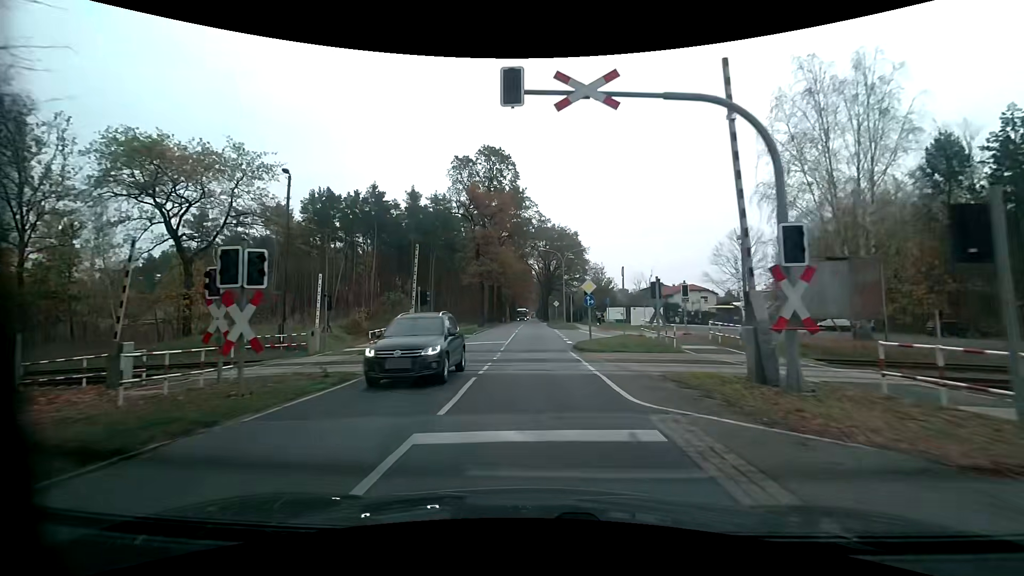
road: primary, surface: asphalt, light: Day
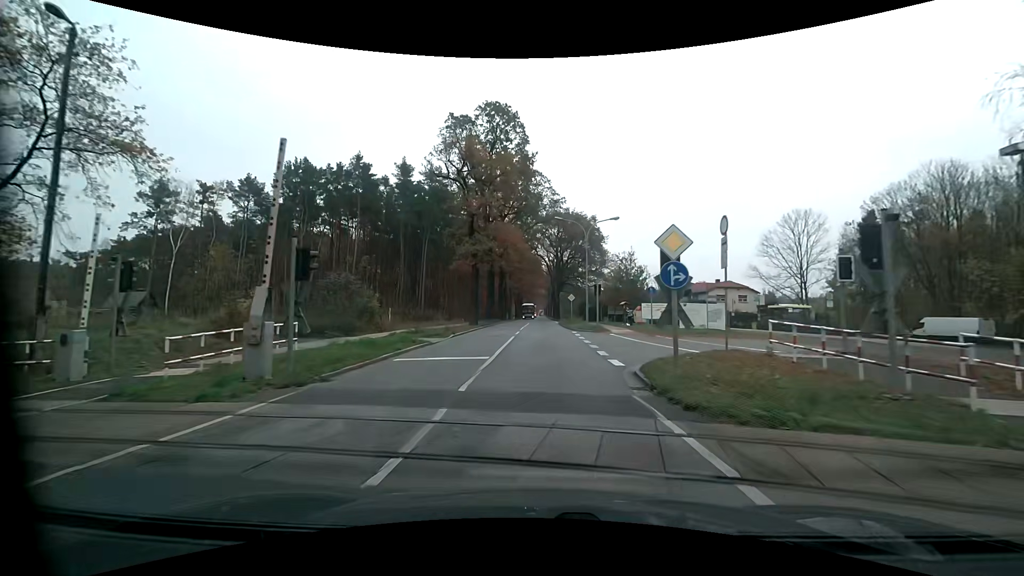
(-0.1, +14.1) m; -1°
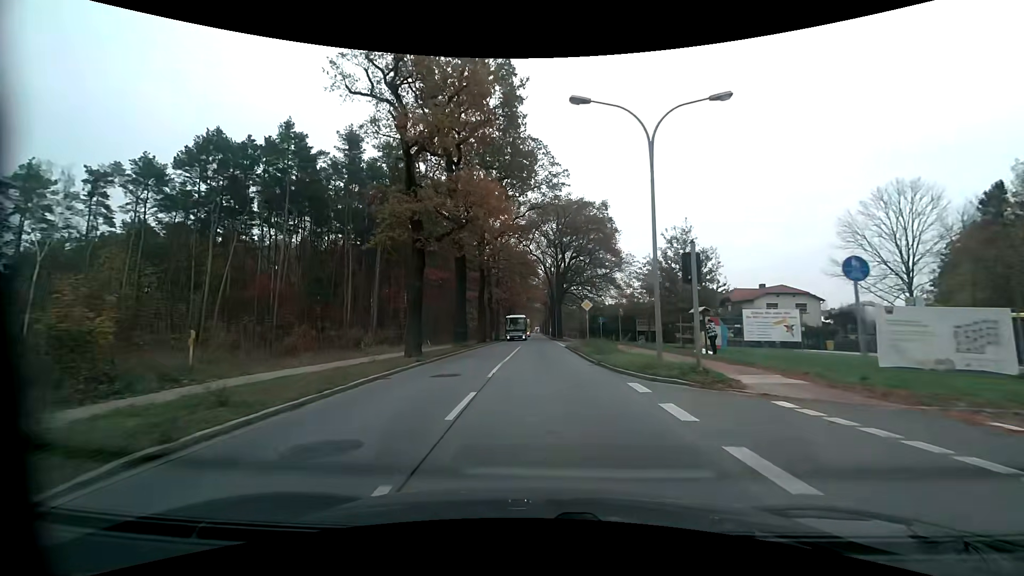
(+0.1, +21.0) m; +1°
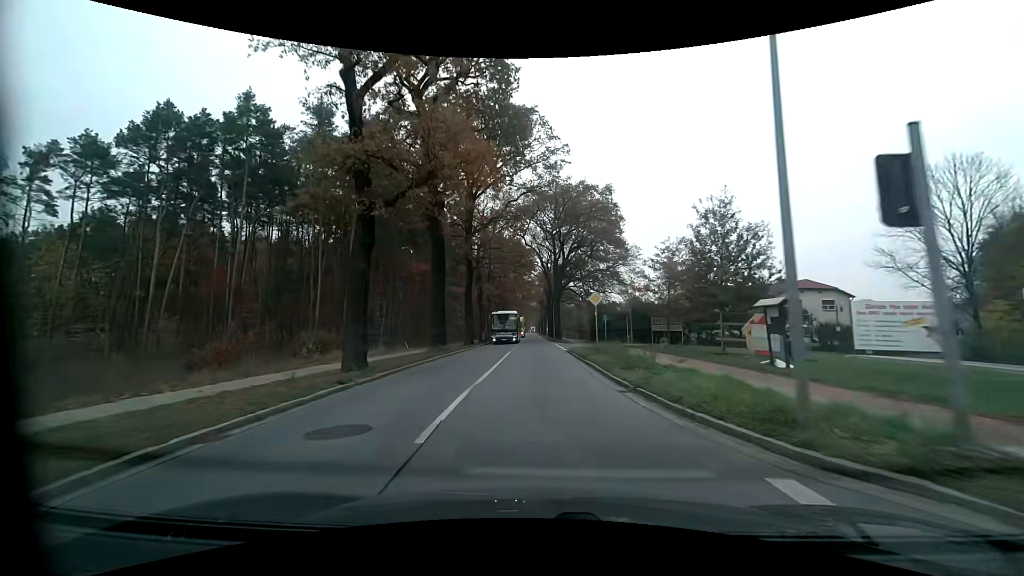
(0.0, +7.4) m; 0°
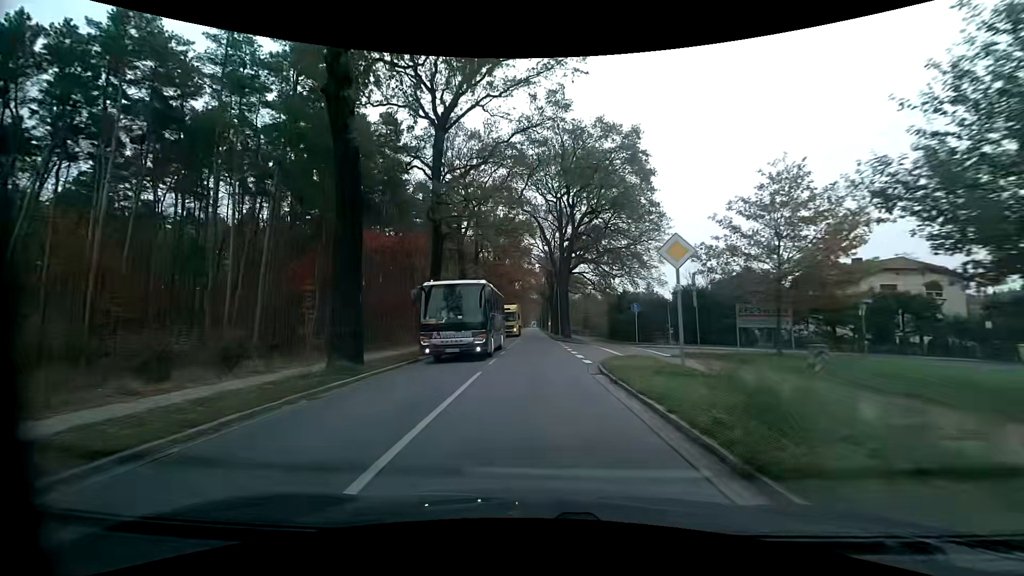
(0.0, +15.6) m; 0°
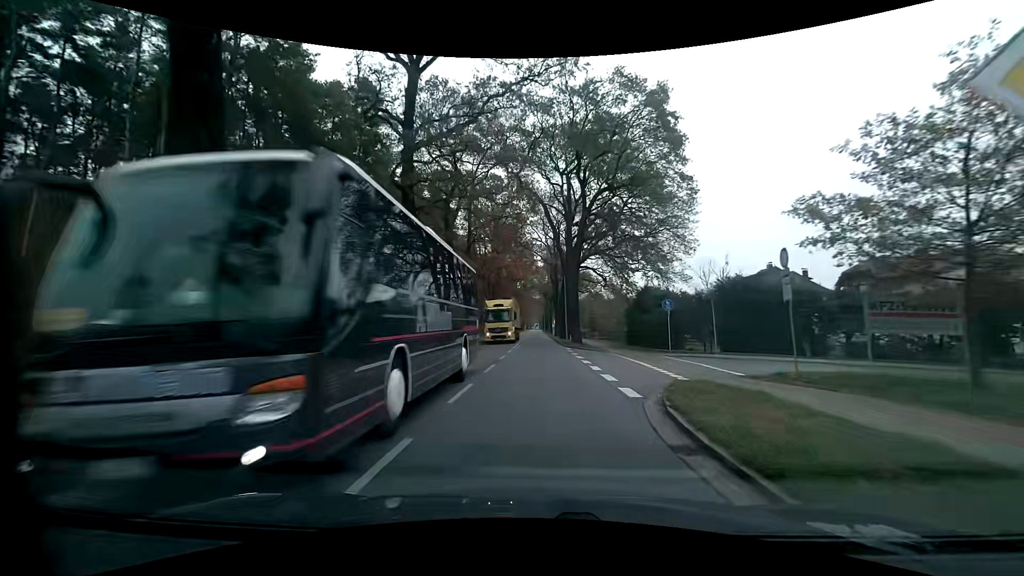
(-0.1, +8.0) m; -1°
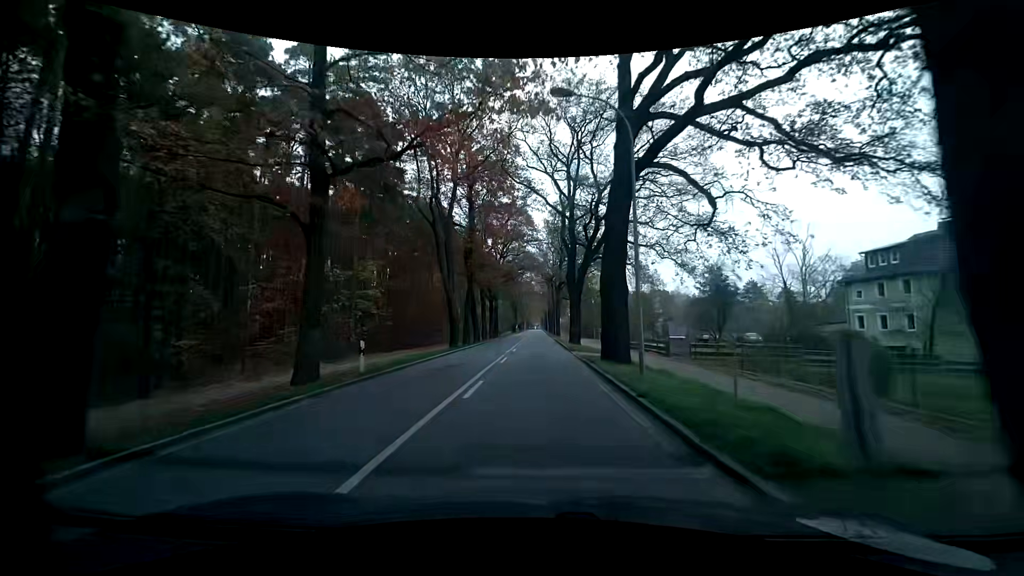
(+0.1, +32.7) m; 0°
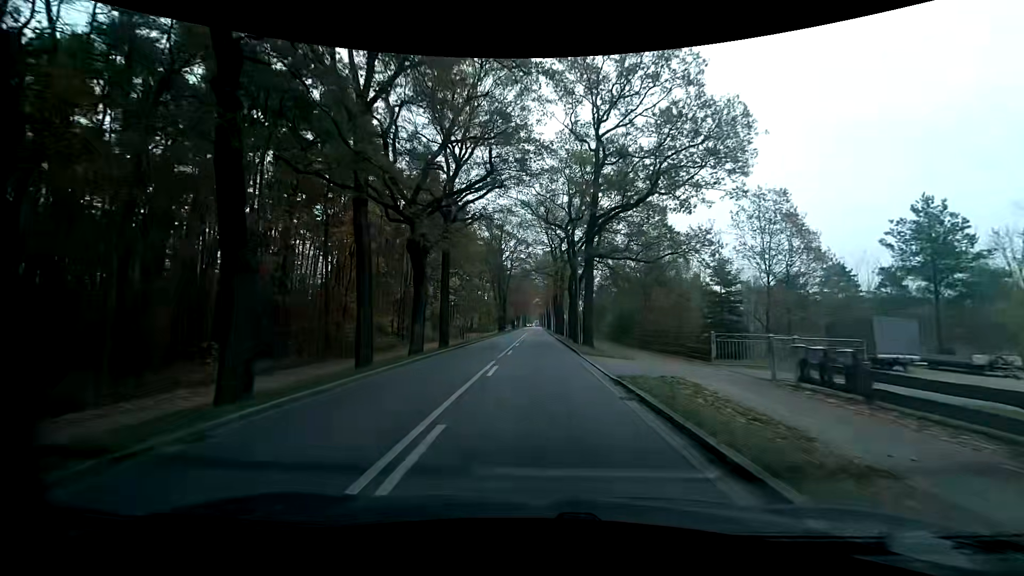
(-0.2, +41.8) m; 0°
(0, +10) (0, +20) (0, +30) (0, +40) (0, +50) (0, +60) (0, +70) (0, +80) (0, +90) (0, +100) m
